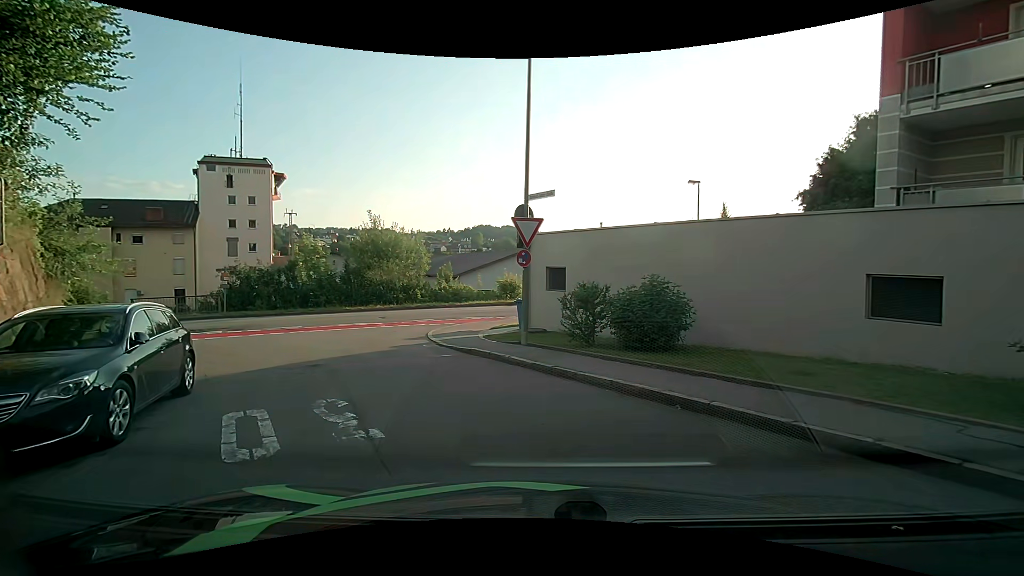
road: residential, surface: asphalt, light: Day
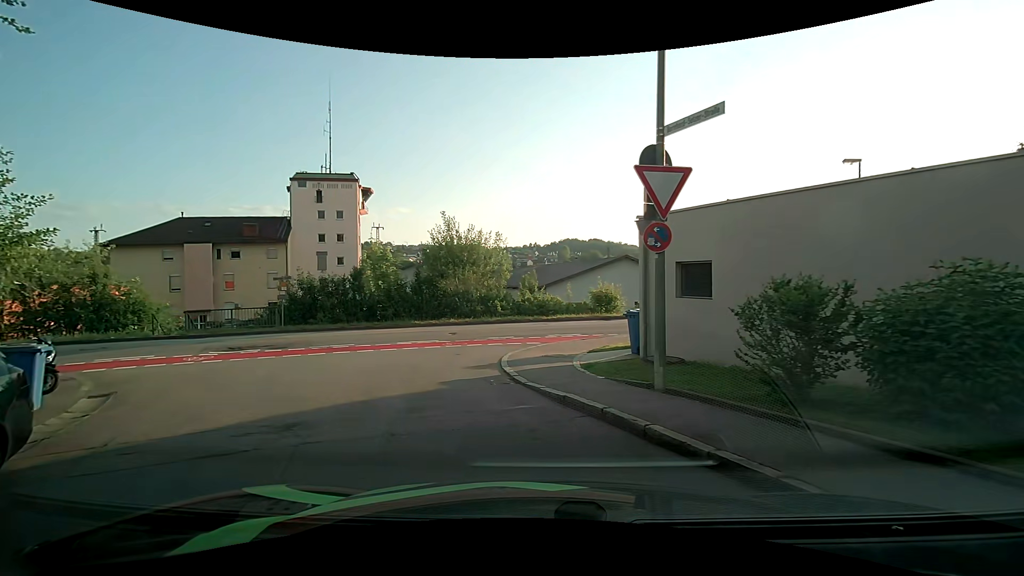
(-0.4, +5.1) m; -10°
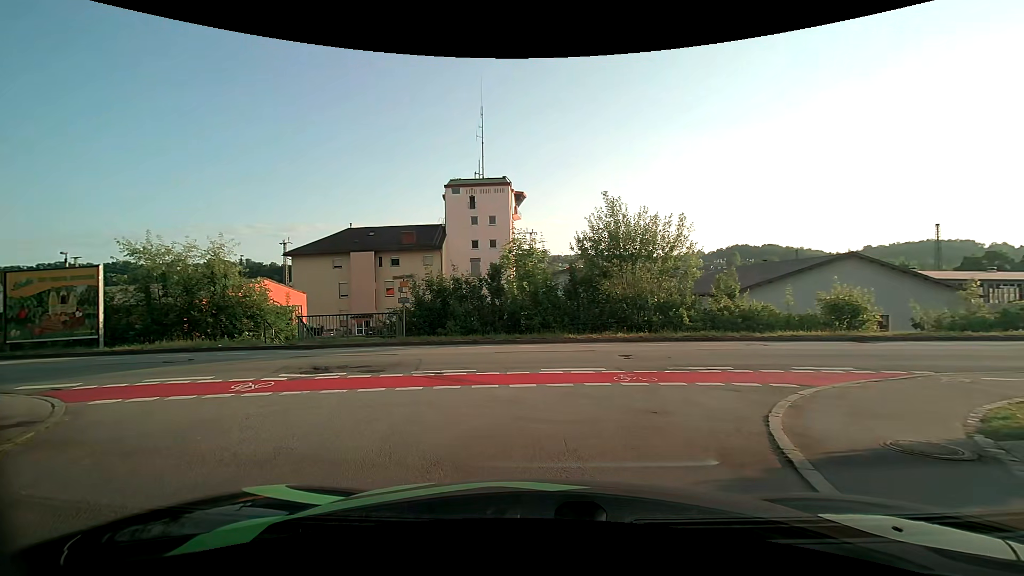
(-0.9, +6.8) m; -16°
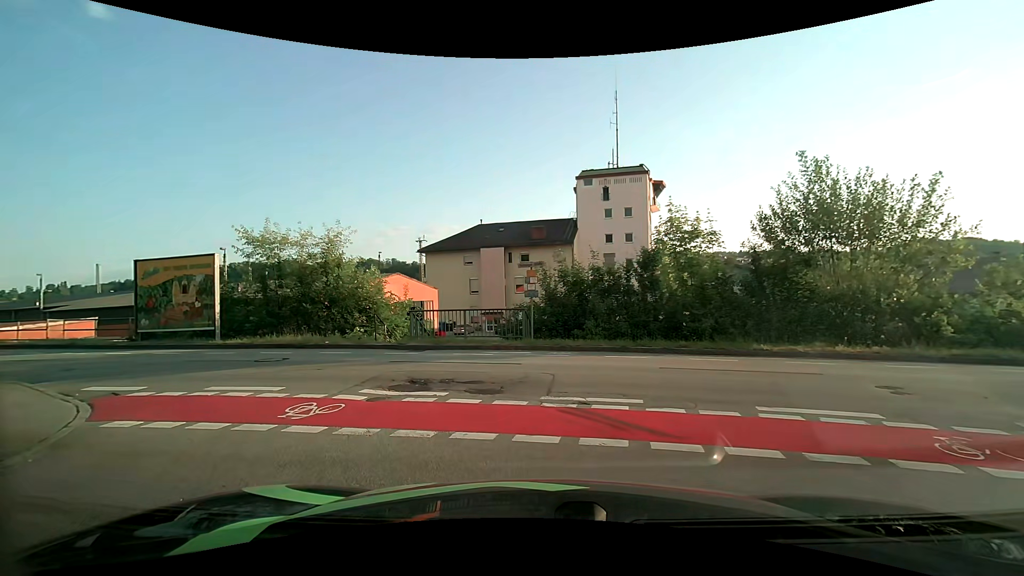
(-0.6, +4.1) m; -15°
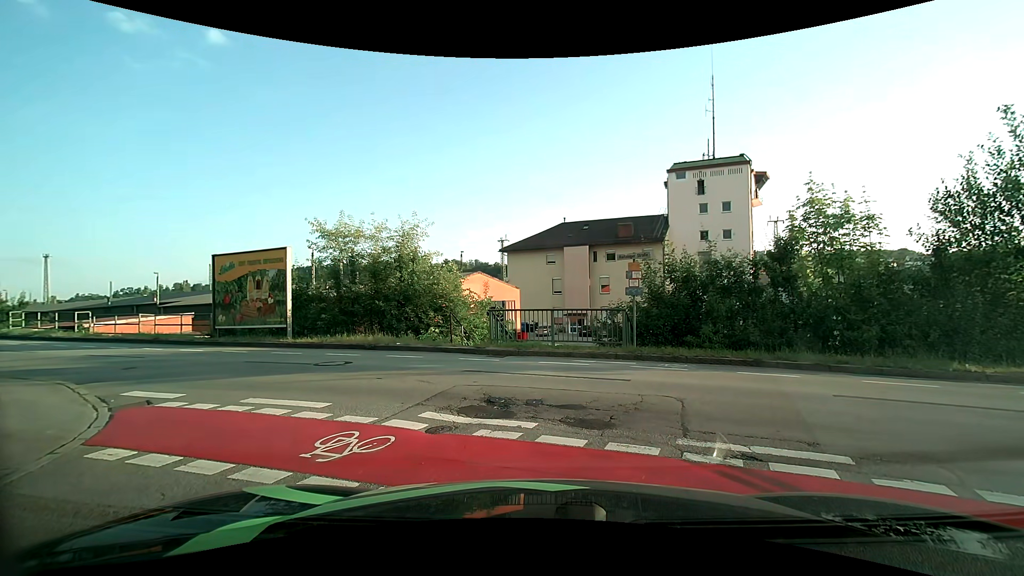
(-0.2, +2.3) m; -7°
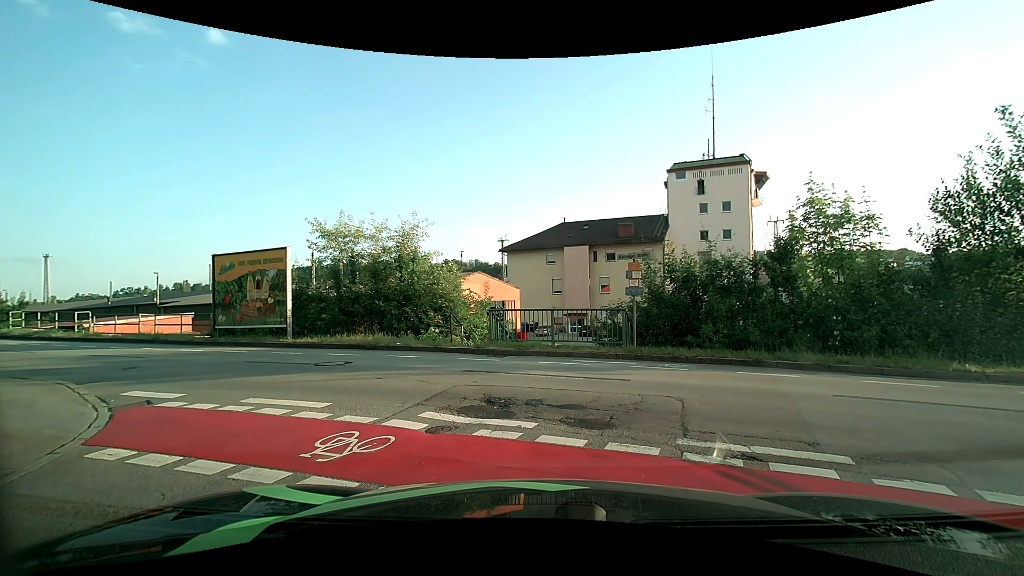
(0.0, 0.0) m; 0°
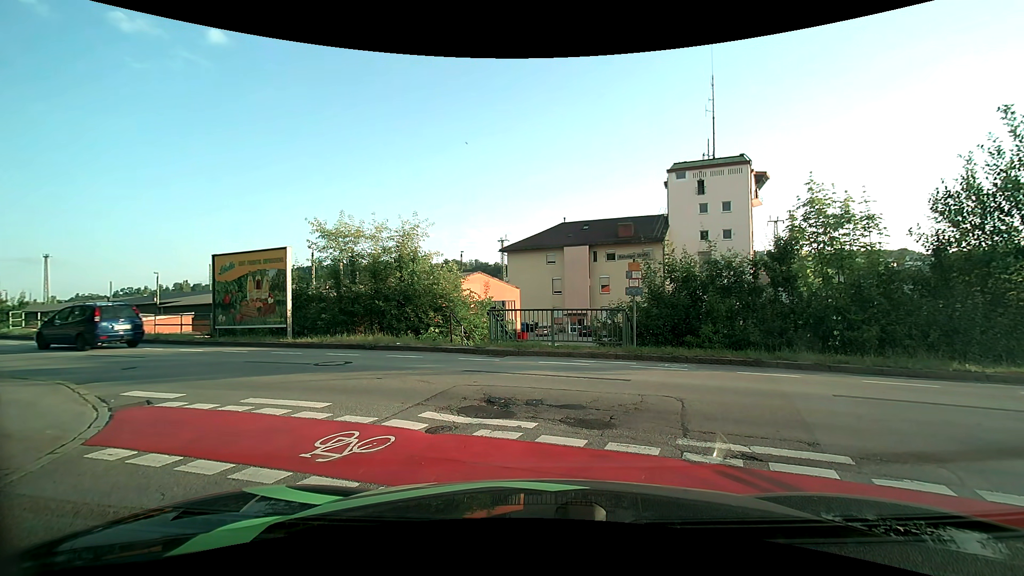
(0.0, 0.0) m; 0°
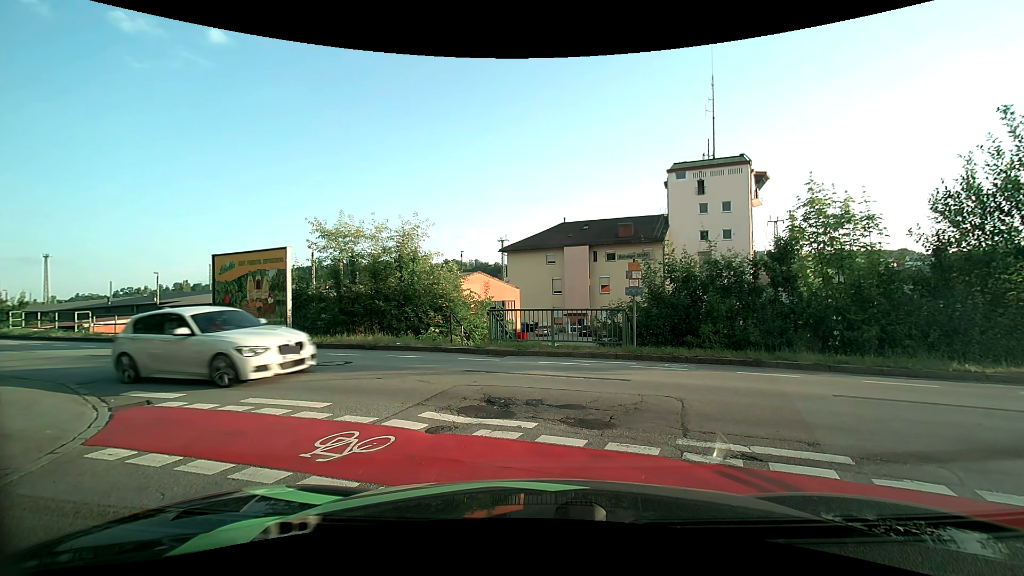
(0.0, 0.0) m; 0°
